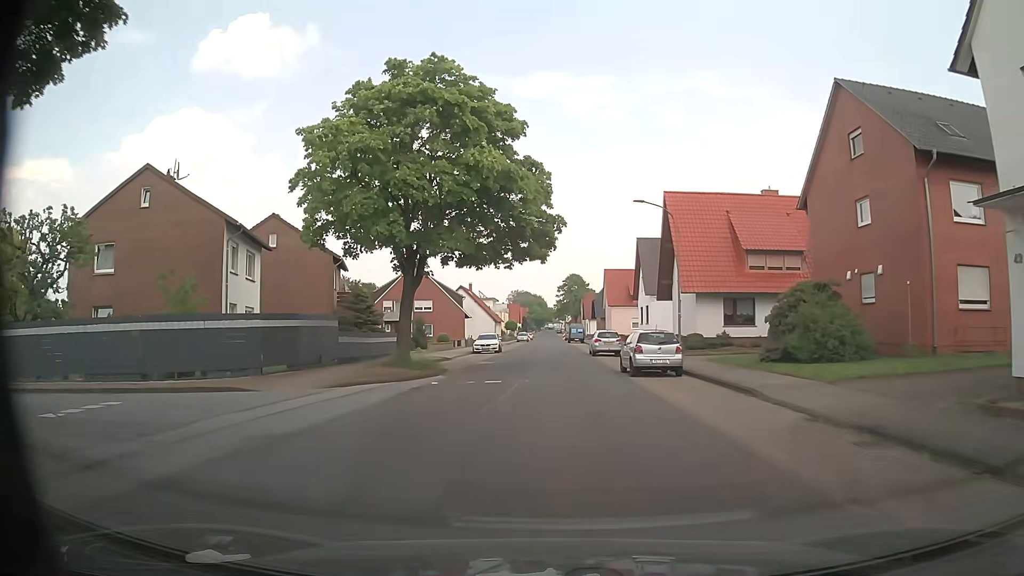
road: tertiary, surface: asphalt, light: Day
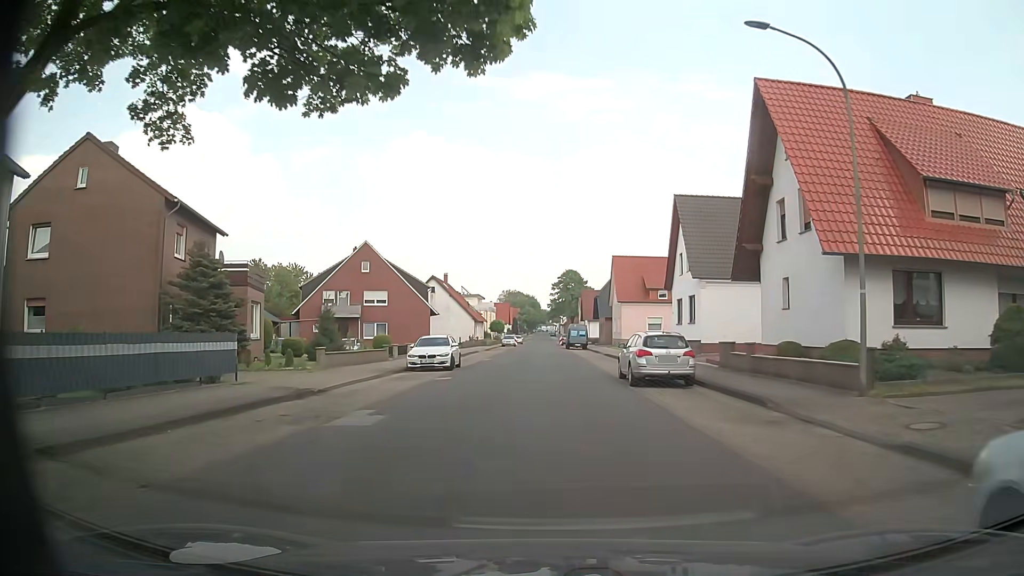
(+0.1, +20.4) m; 0°
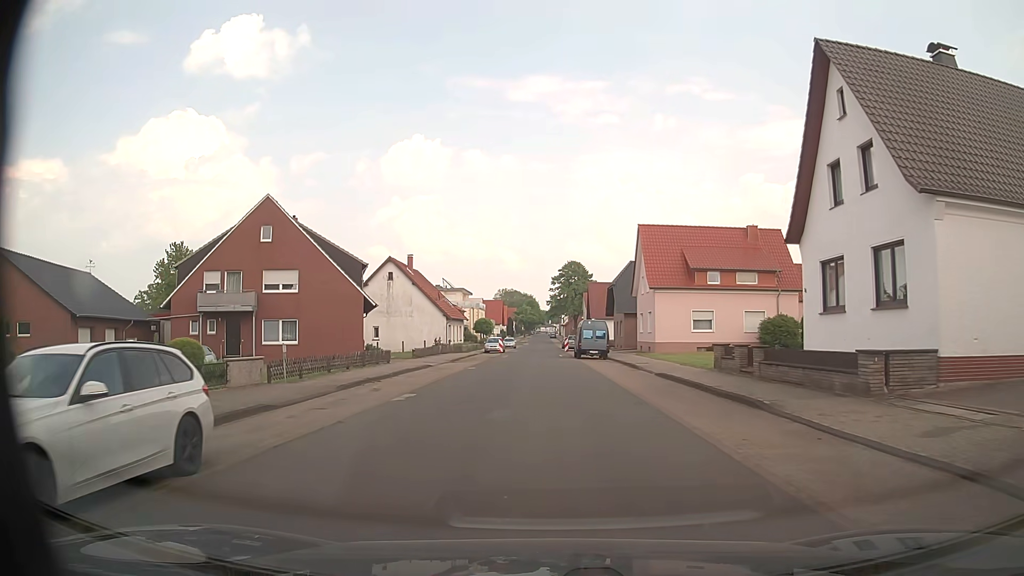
(+0.2, +23.2) m; 0°
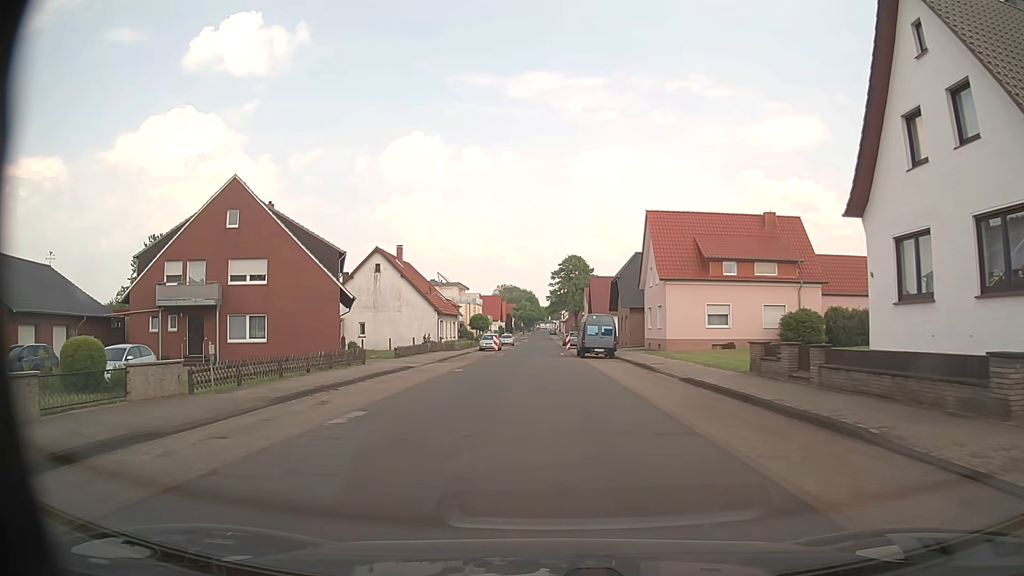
(0.0, +4.8) m; +1°
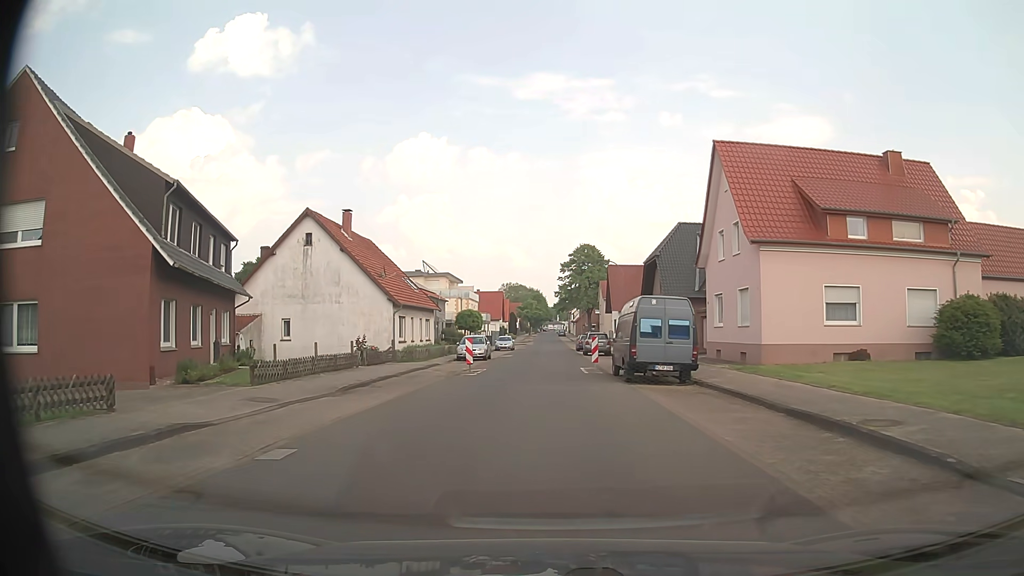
(-0.3, +19.2) m; -1°
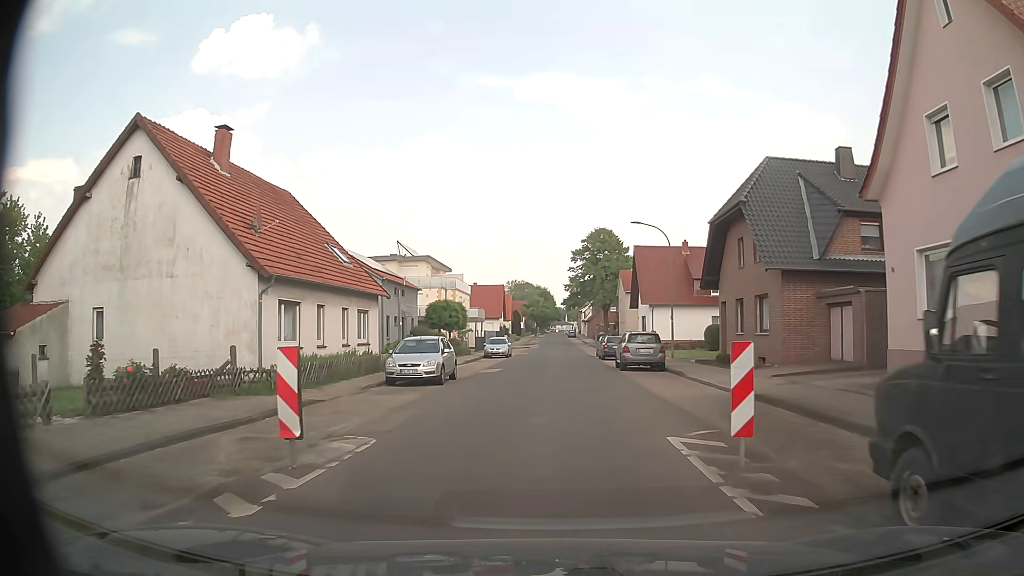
(-0.1, +19.2) m; -1°
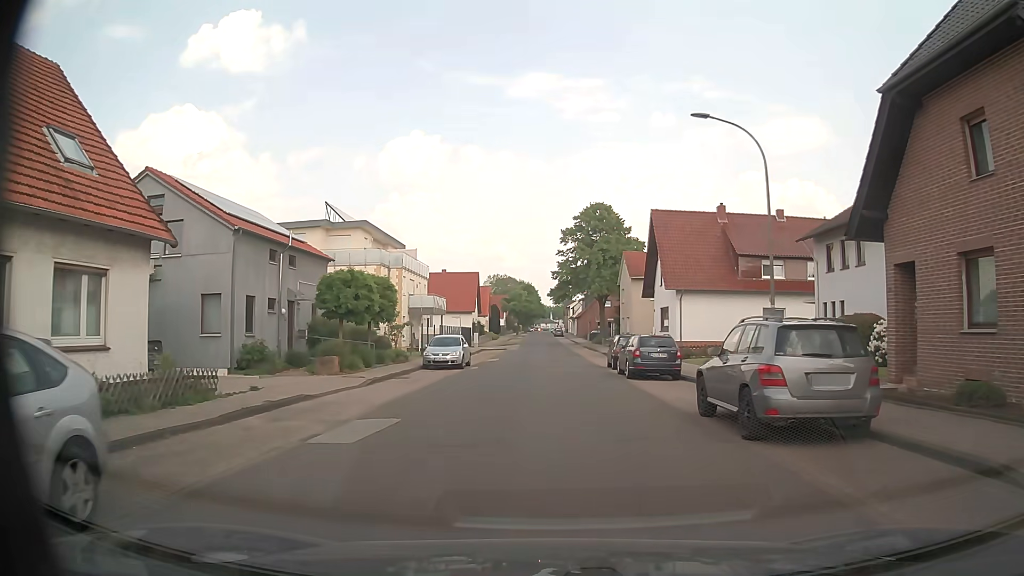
(+0.1, +19.3) m; +1°
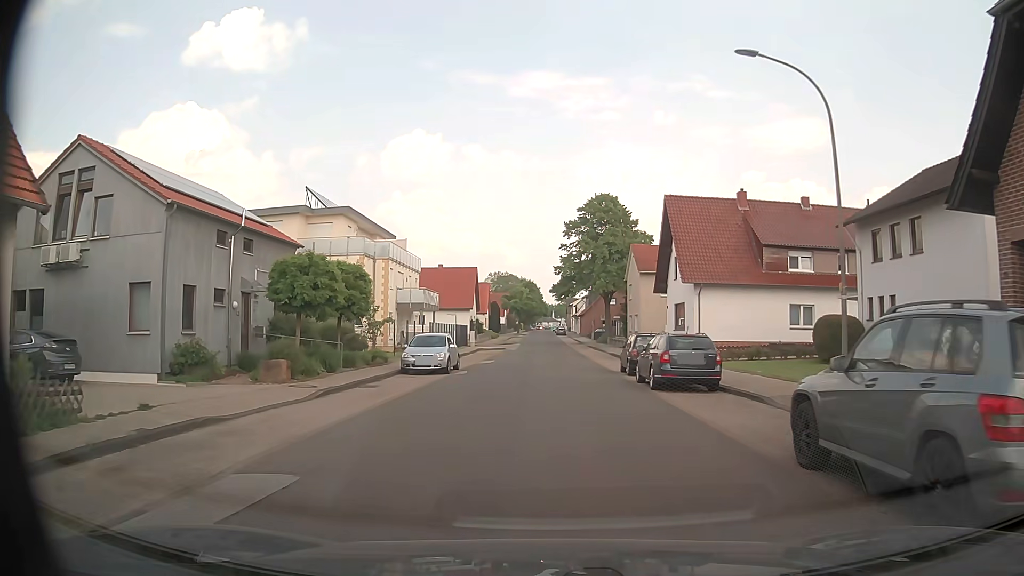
(0.0, +4.8) m; 0°
(0, +10) (0, +20) (0, +30) (0, +40) (0, +50) (0, +60) (0, +70) (0, +80) (0, +90) (0, +100) m
